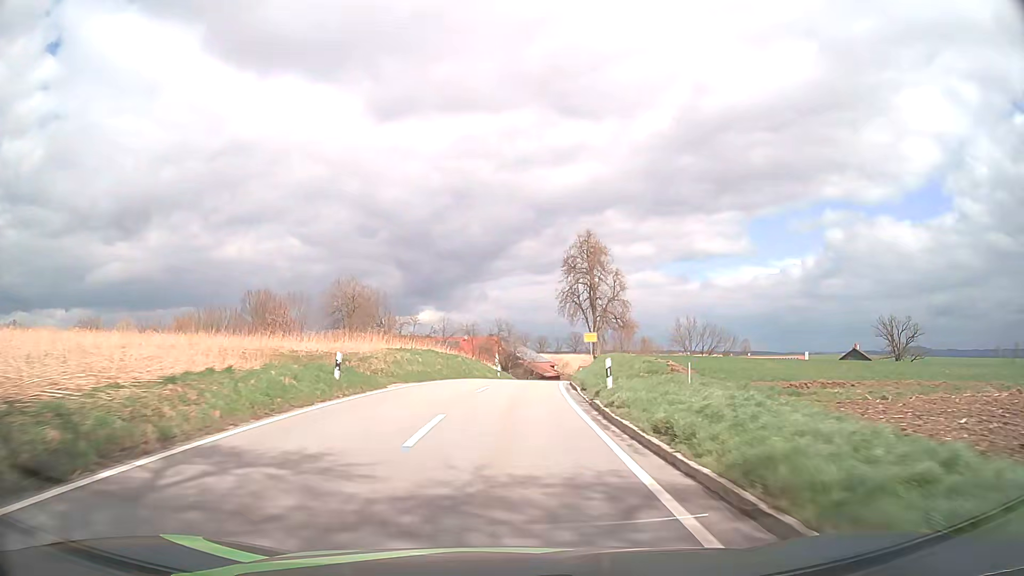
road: tertiary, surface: asphalt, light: Day
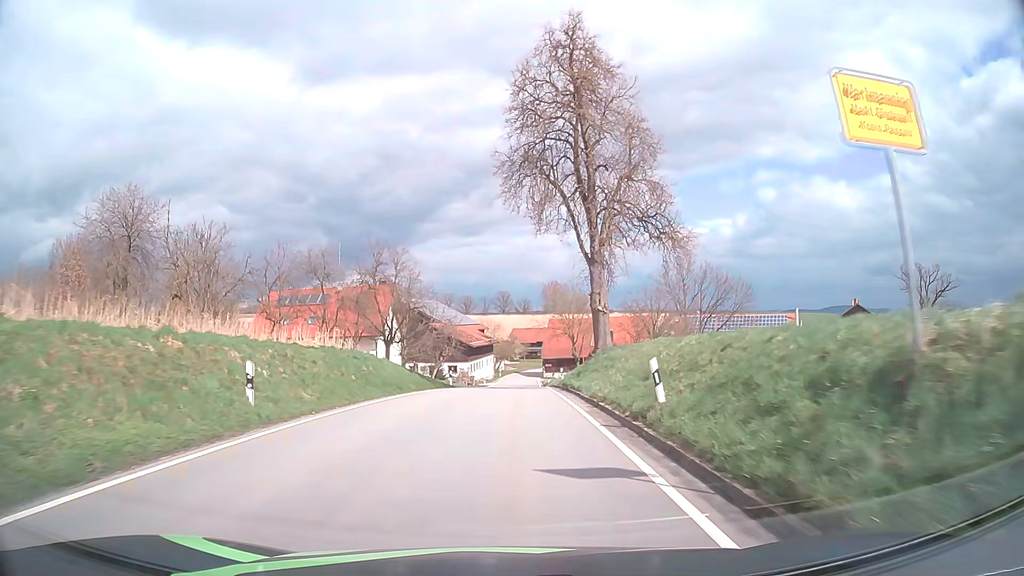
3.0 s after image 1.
(+2.2, +45.3) m; +6°
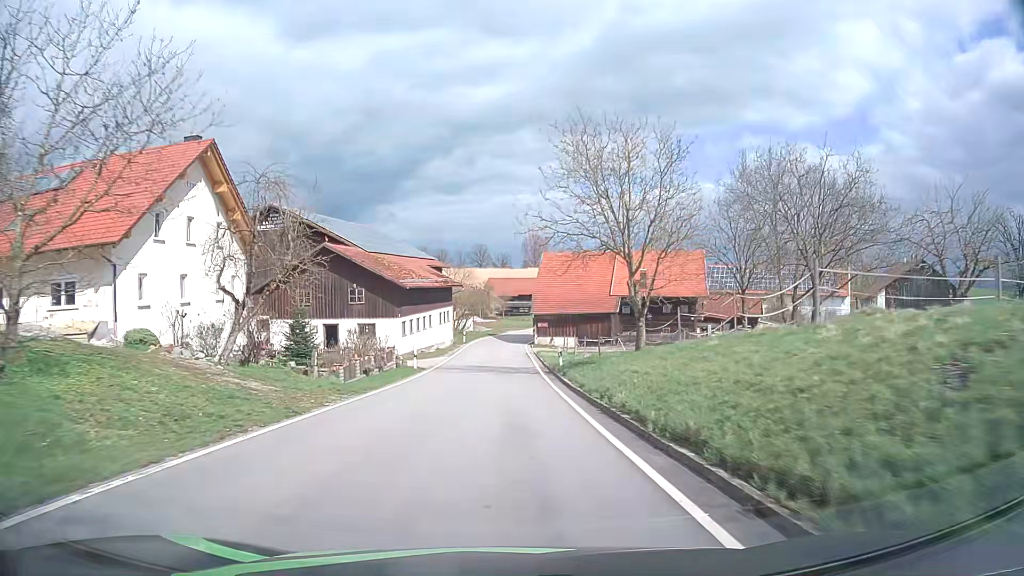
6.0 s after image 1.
(+0.8, +41.1) m; +2°
(0, +10) (0, +20) (0, +30) (0, +40) (0, +50) (0, +60) (0, +70) (+2, +80) (+4, +90) (+8, +99) m
